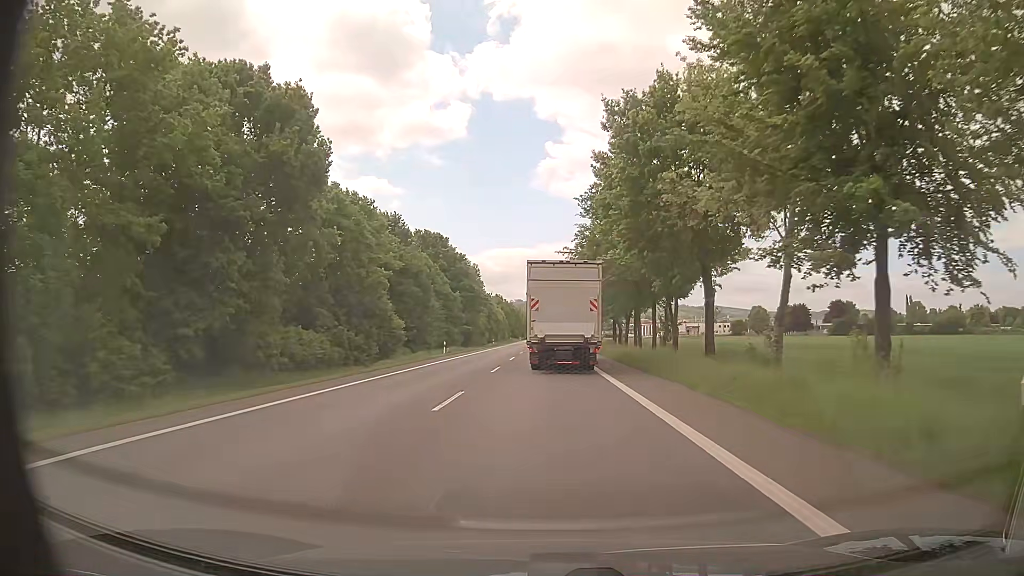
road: primary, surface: asphalt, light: Day
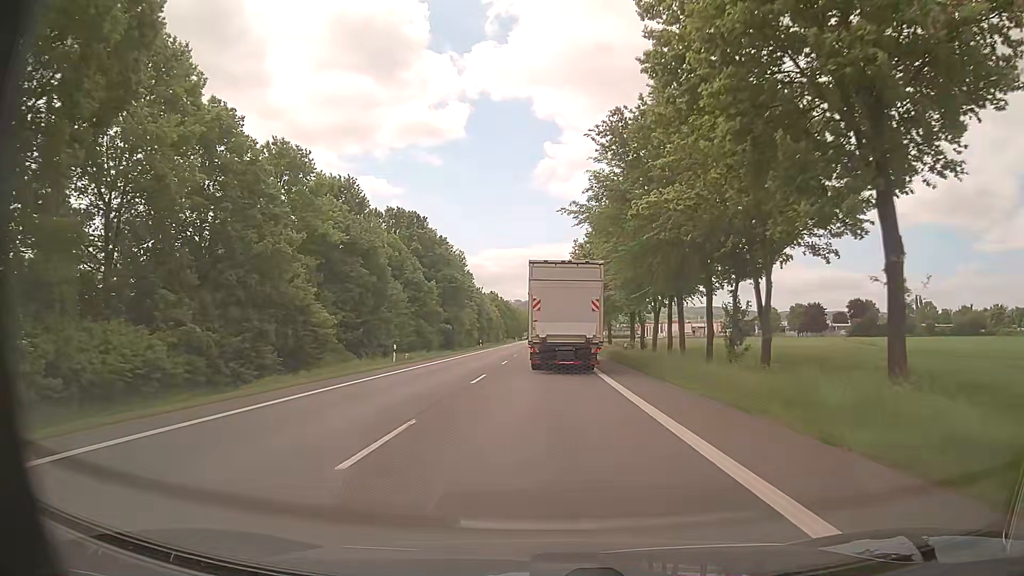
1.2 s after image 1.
(-0.1, +17.8) m; 0°
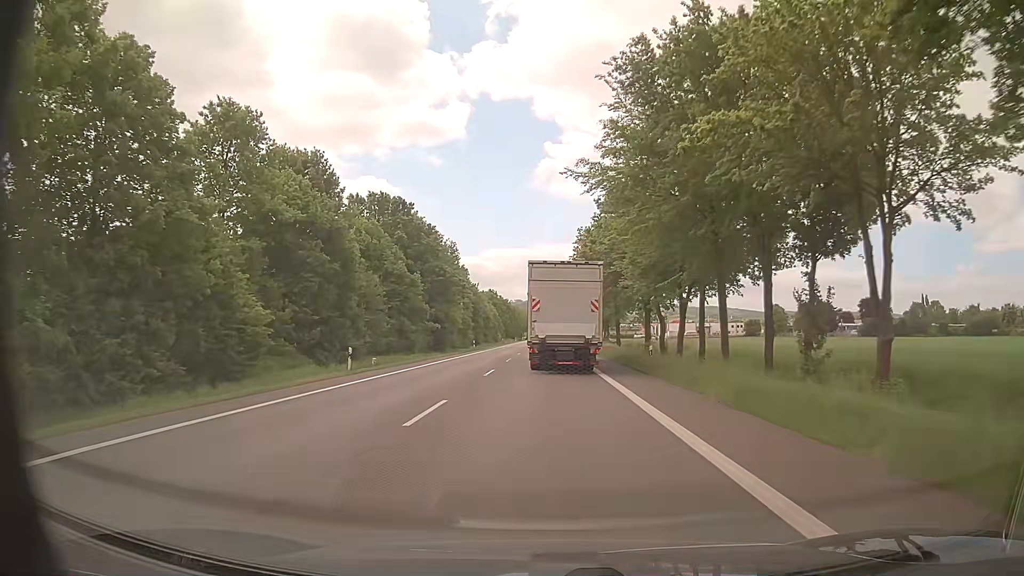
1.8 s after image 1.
(0.0, +8.9) m; 0°
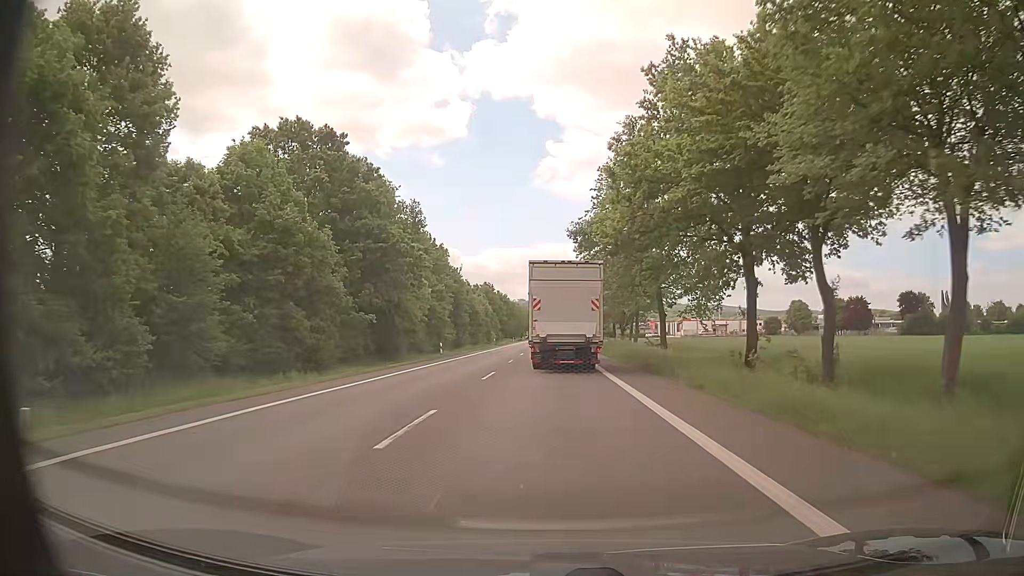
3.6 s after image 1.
(-0.2, +26.6) m; -1°
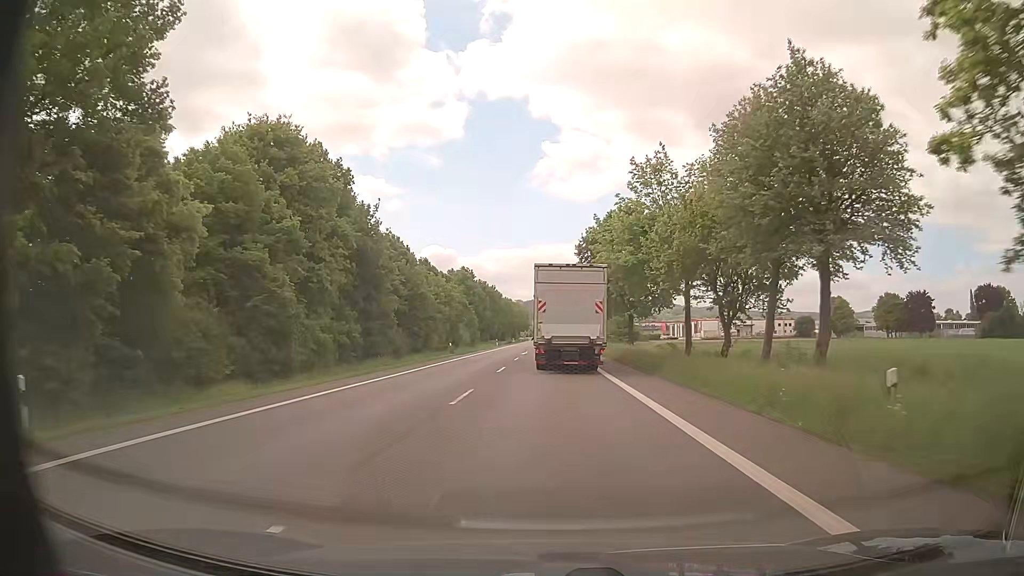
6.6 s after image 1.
(+0.1, +44.1) m; 0°
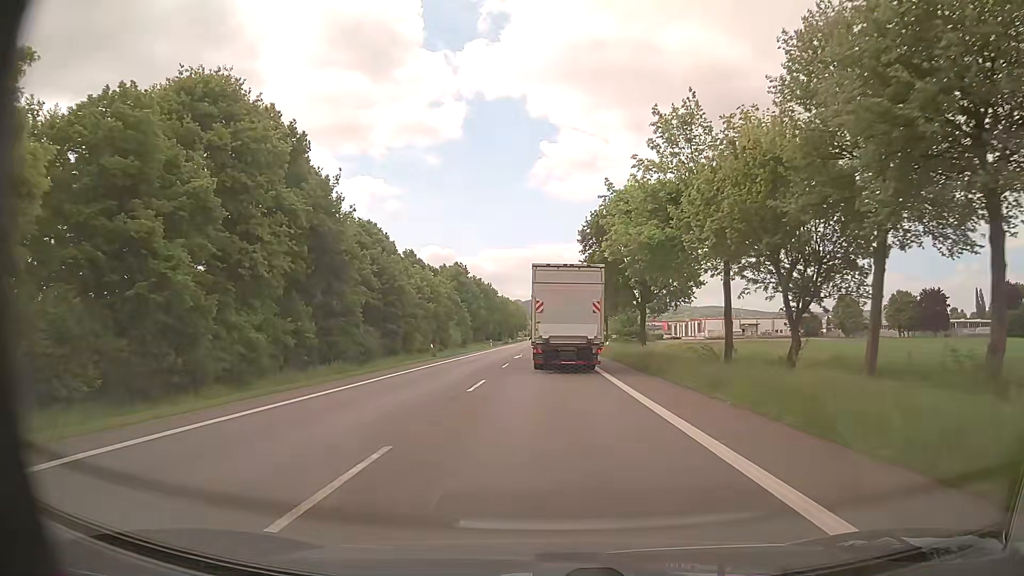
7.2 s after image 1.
(+0.1, +8.8) m; +1°
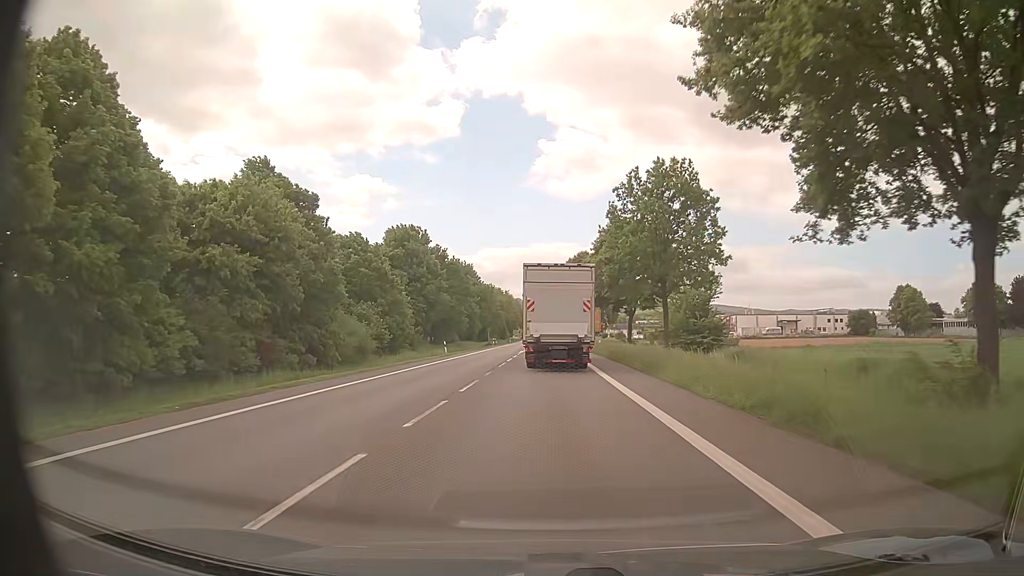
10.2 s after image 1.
(0.0, +44.3) m; 0°
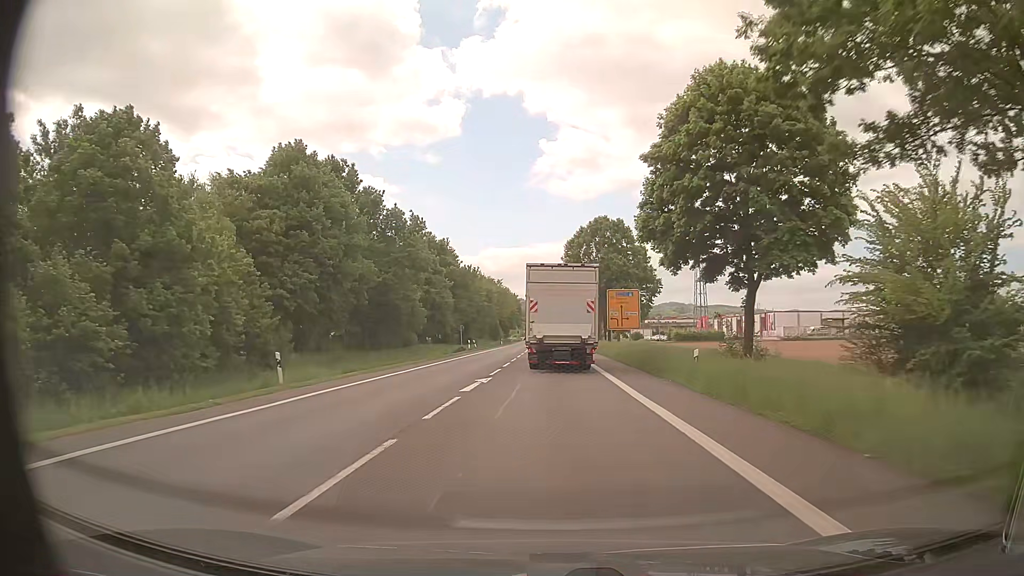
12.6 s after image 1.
(0.0, +35.8) m; 0°
(0, +10) (0, +20) (0, +30) (0, +40) (0, +50) (0, +60) (0, +70) (0, +80) (0, +90) (0, +100) m
